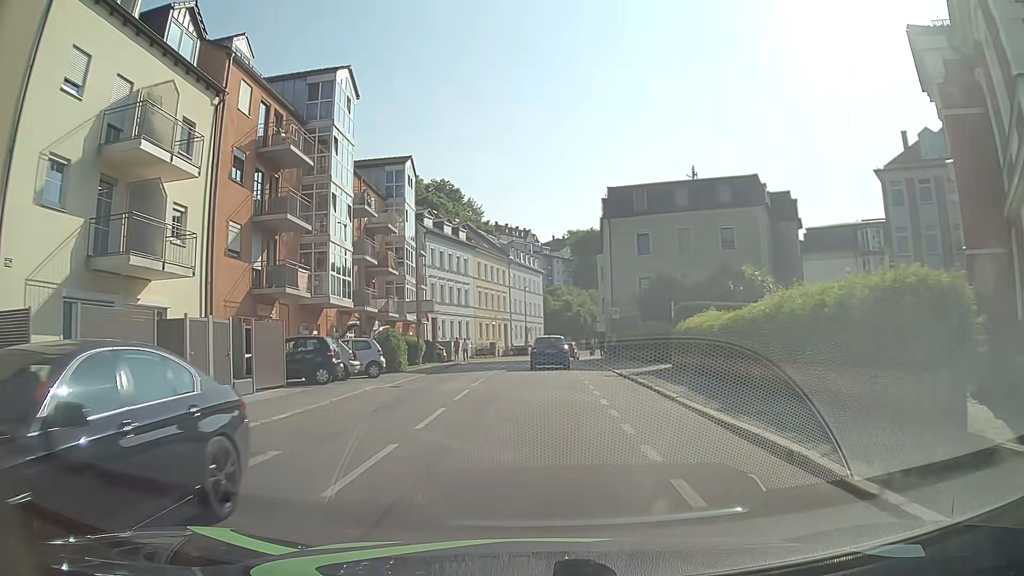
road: tertiary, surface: asphalt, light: Day
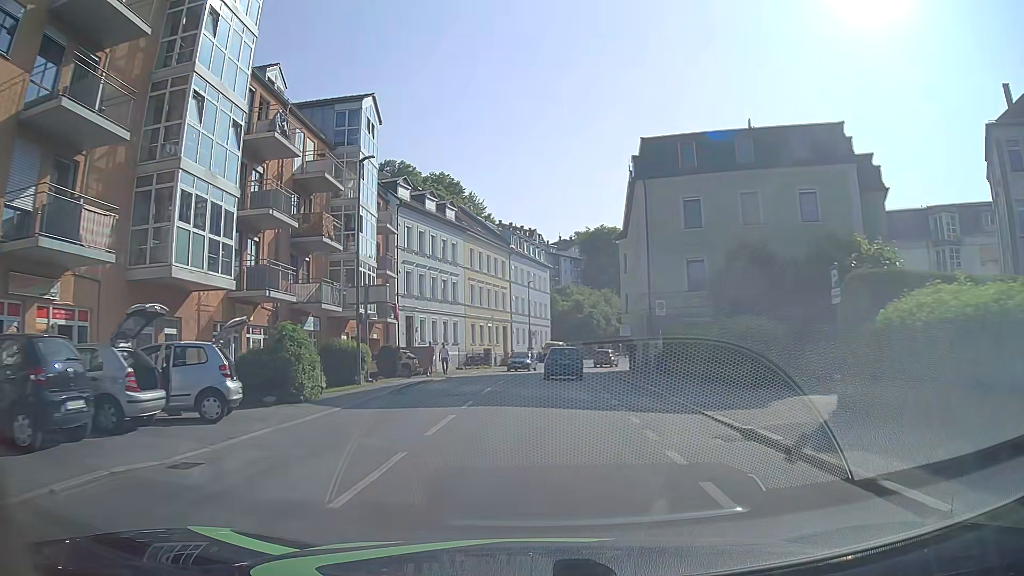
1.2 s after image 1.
(+0.1, +14.0) m; +1°
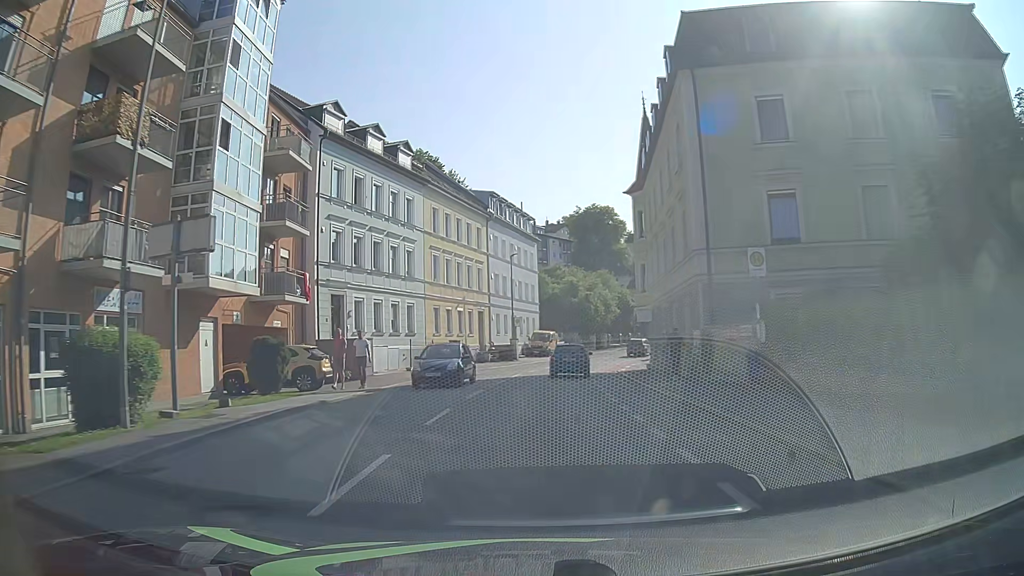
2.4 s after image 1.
(0.0, +14.2) m; 0°
(0, +10) (0, +20) (+1, +30) (+2, +40) (+4, +50) (+6, +59) (+10, +69) (+14, +78) (+19, +87) (+24, +95) m
